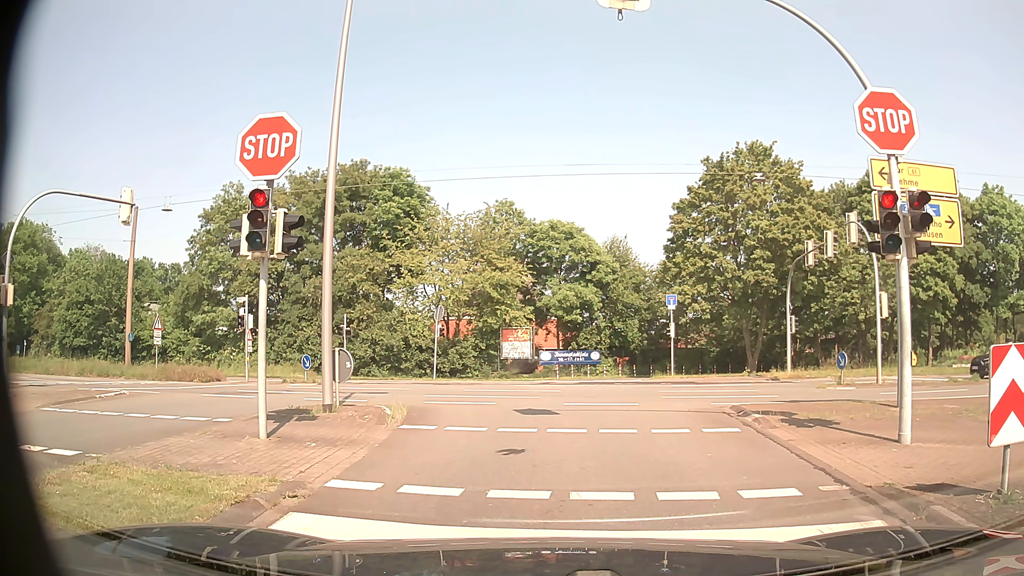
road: residential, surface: asphalt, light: Day
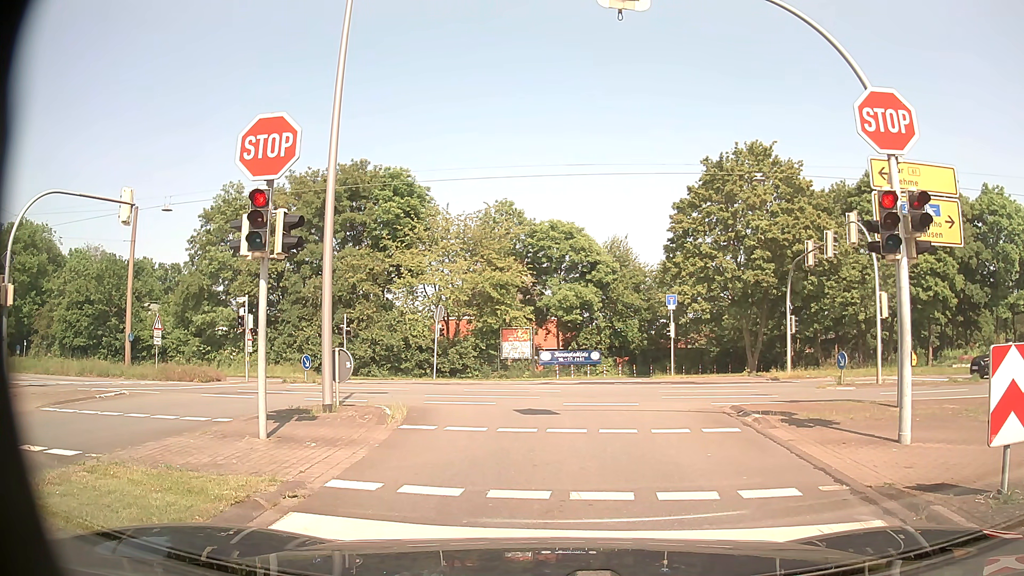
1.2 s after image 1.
(0.0, 0.0) m; 0°
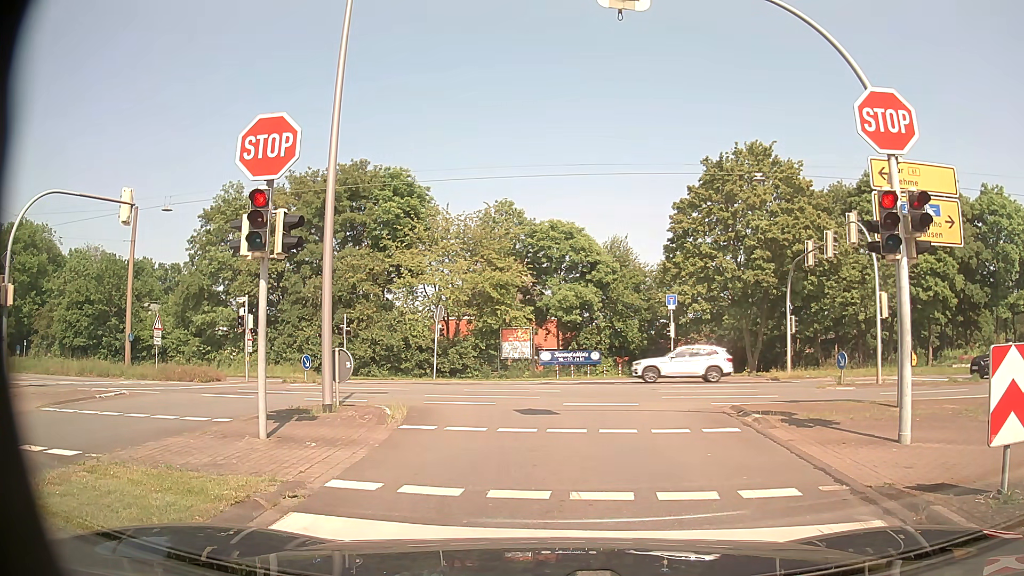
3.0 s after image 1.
(0.0, 0.0) m; 0°
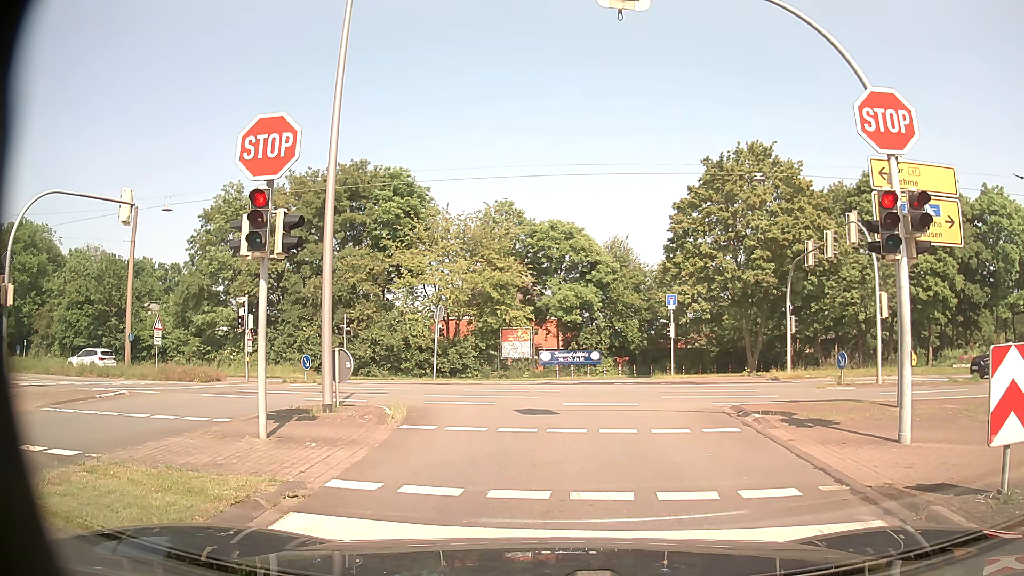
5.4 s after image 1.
(0.0, 0.0) m; 0°
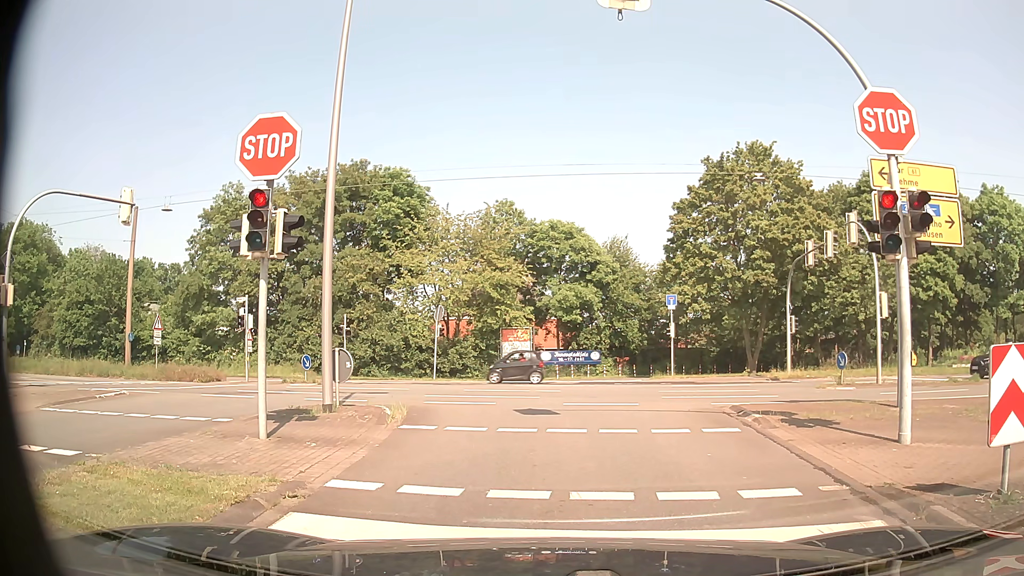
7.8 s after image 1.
(0.0, 0.0) m; 0°
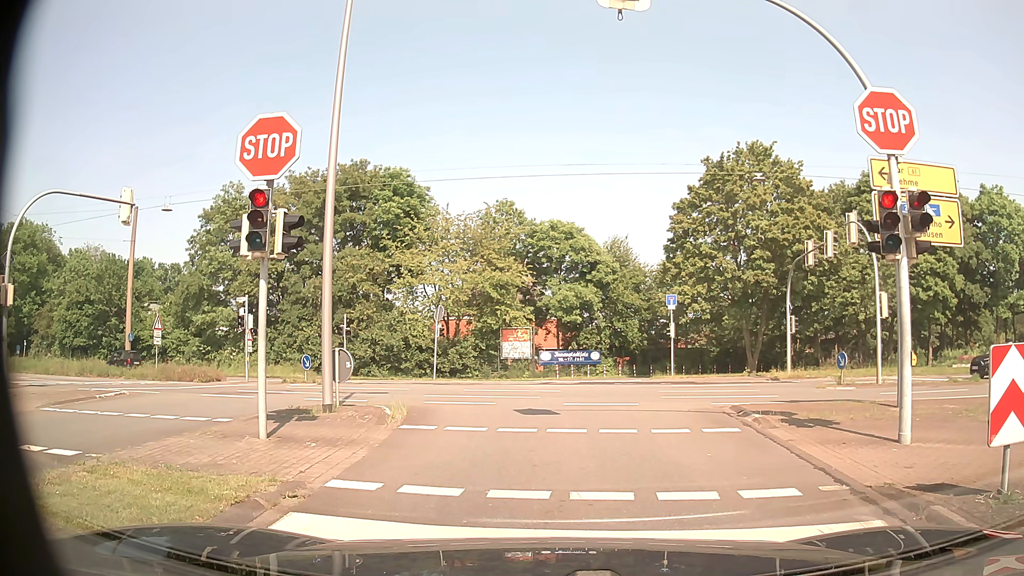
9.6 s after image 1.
(0.0, 0.0) m; 0°
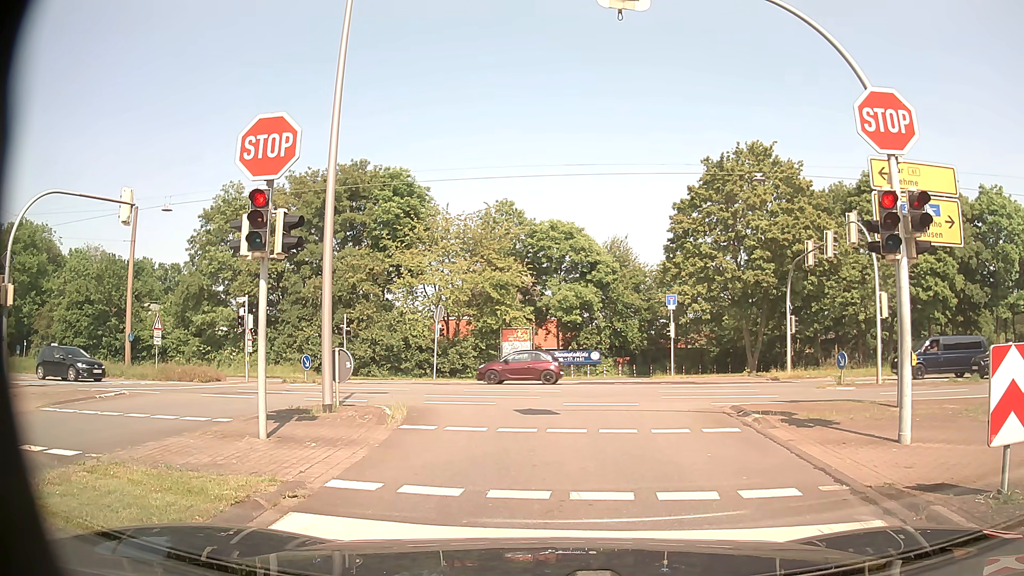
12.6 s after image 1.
(0.0, 0.0) m; 0°
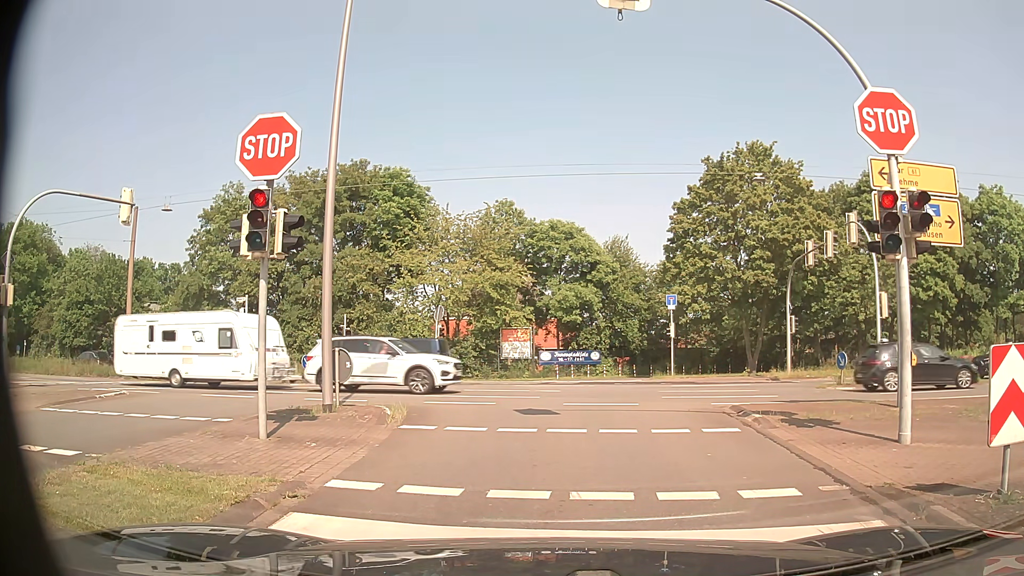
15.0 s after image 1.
(0.0, 0.0) m; 0°
